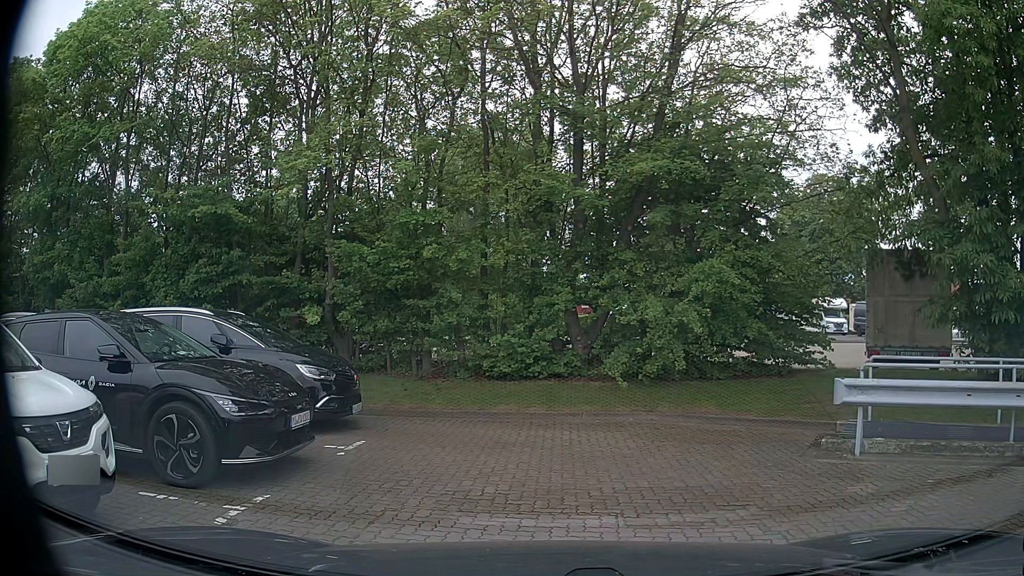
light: Day
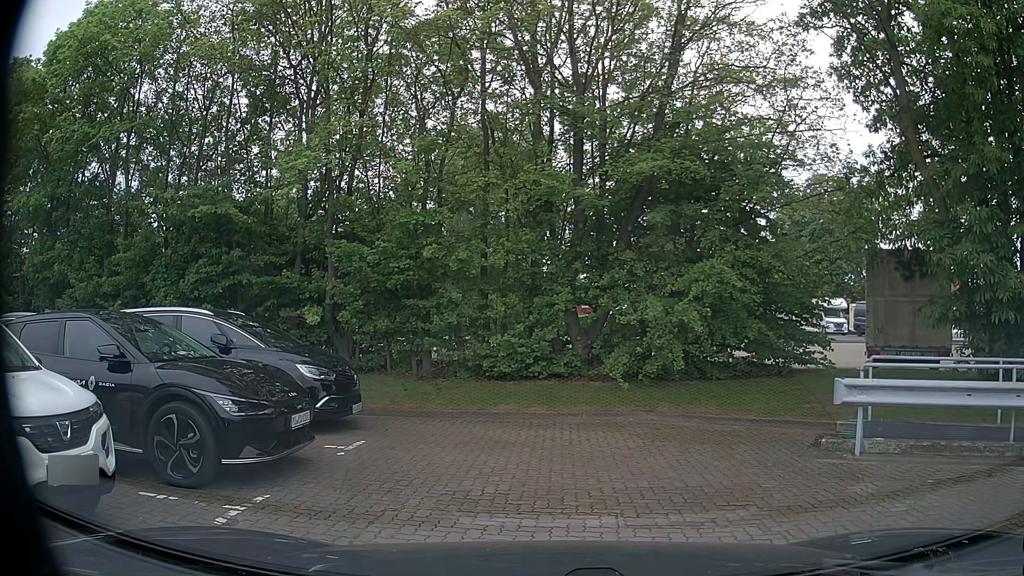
(0.0, 0.0) m; 0°
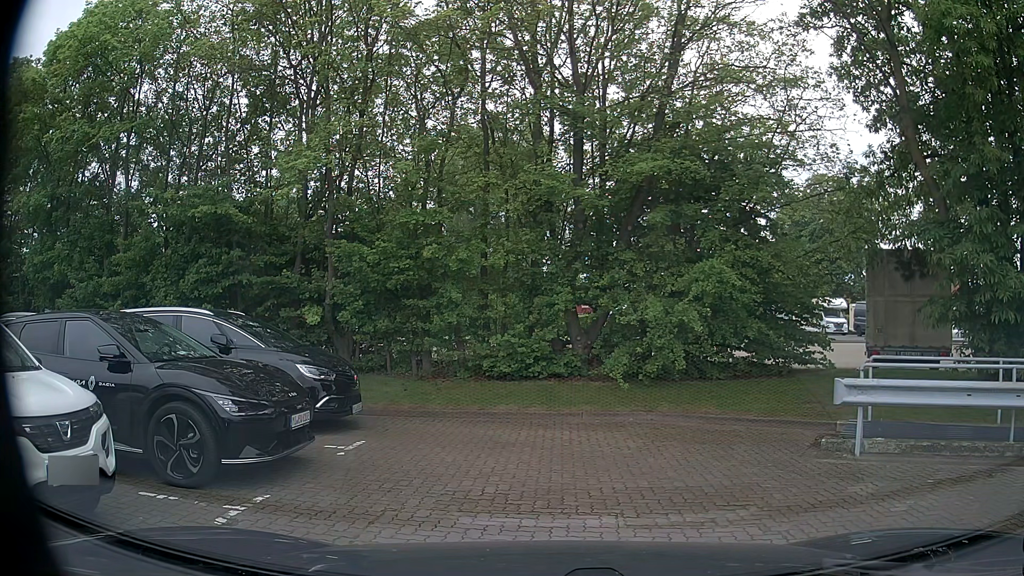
(0.0, 0.0) m; 0°
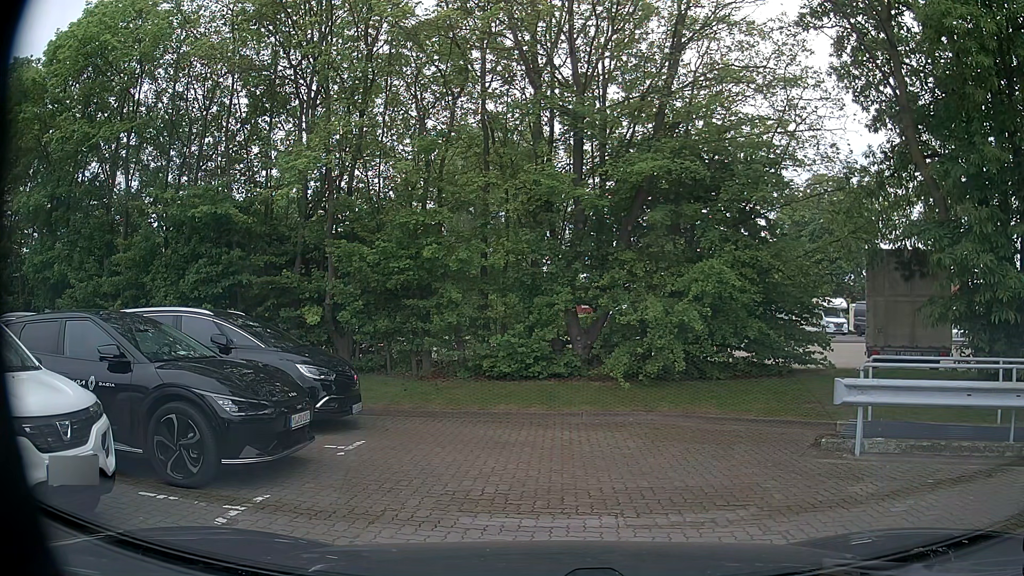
(0.0, 0.0) m; 0°
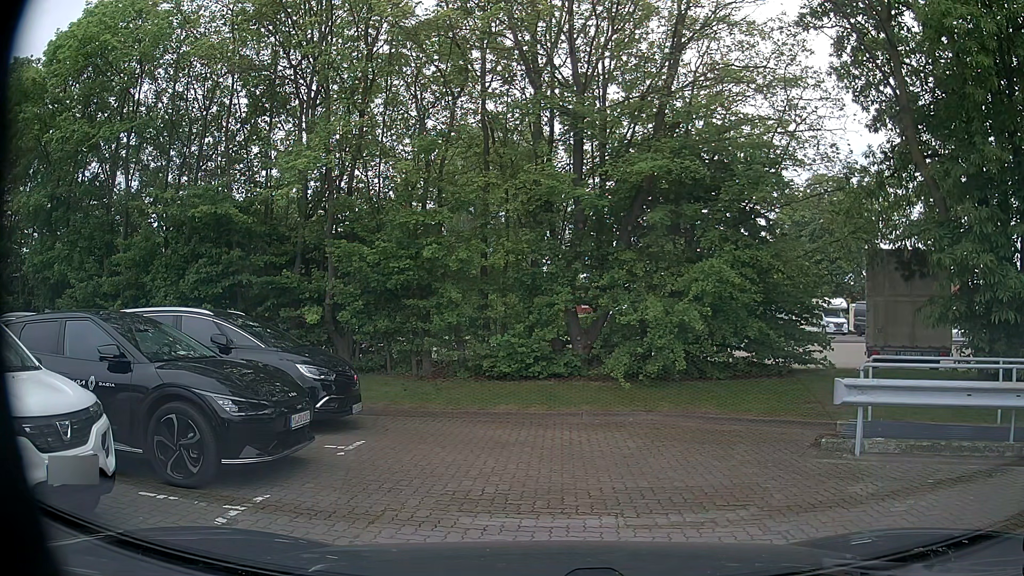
(0.0, 0.0) m; 0°
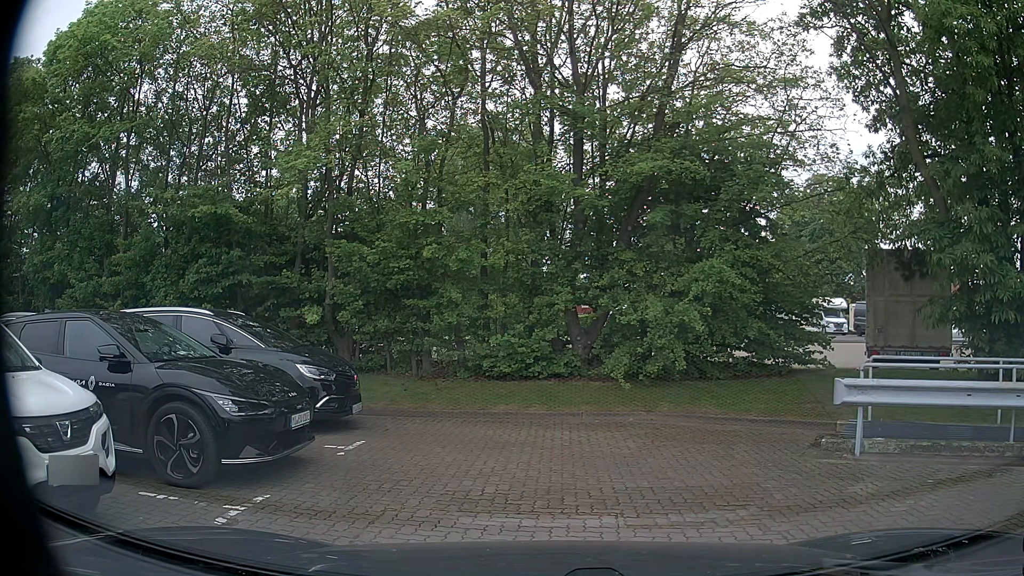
(0.0, 0.0) m; 0°
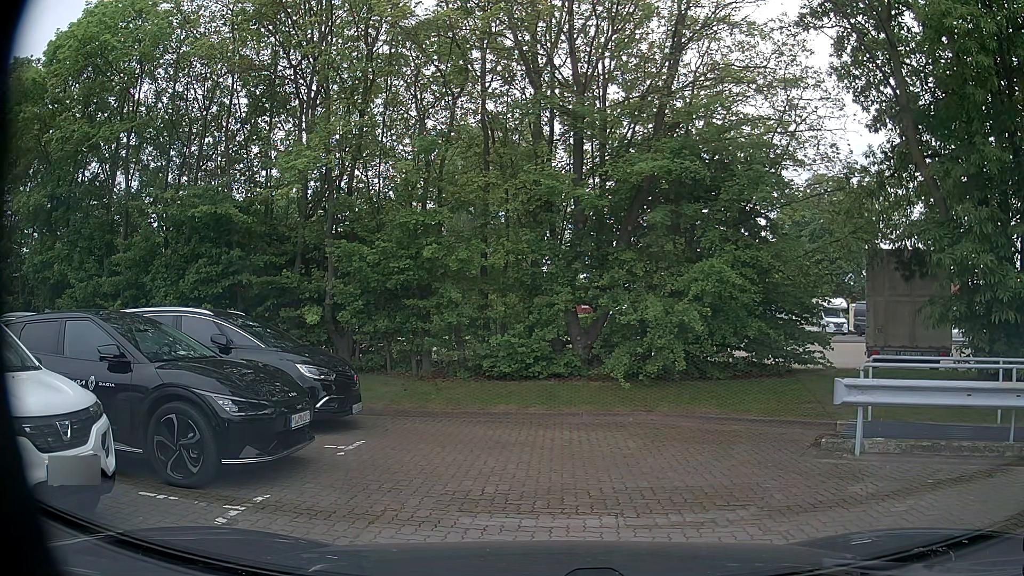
(0.0, 0.0) m; 0°
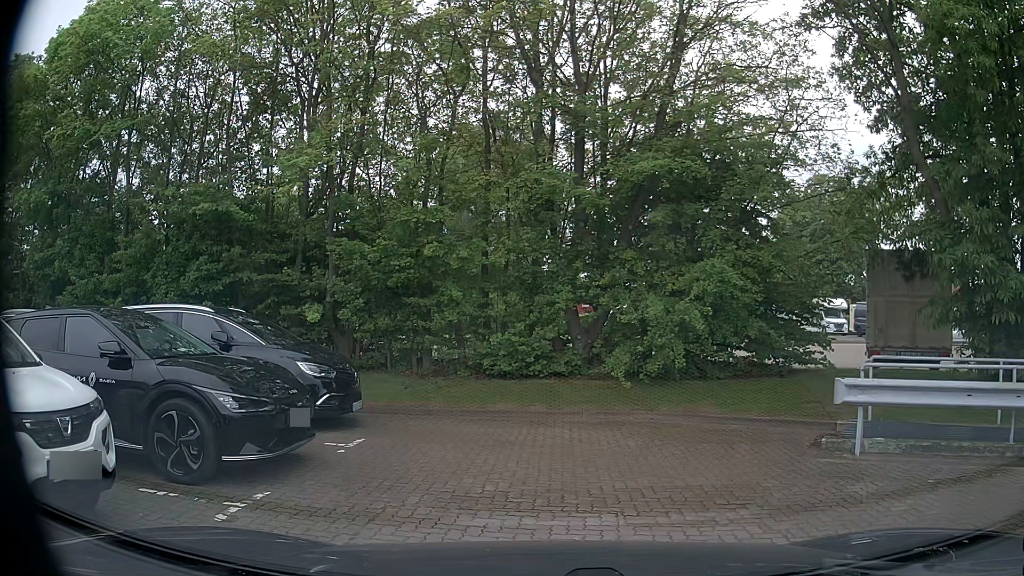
(0.0, +0.1) m; 0°
